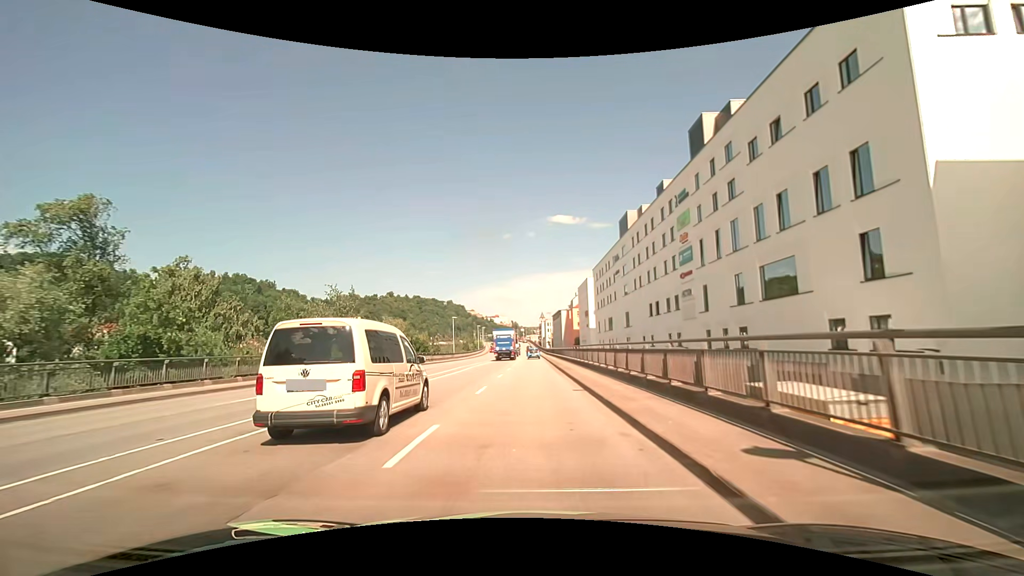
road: primary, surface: asphalt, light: Day
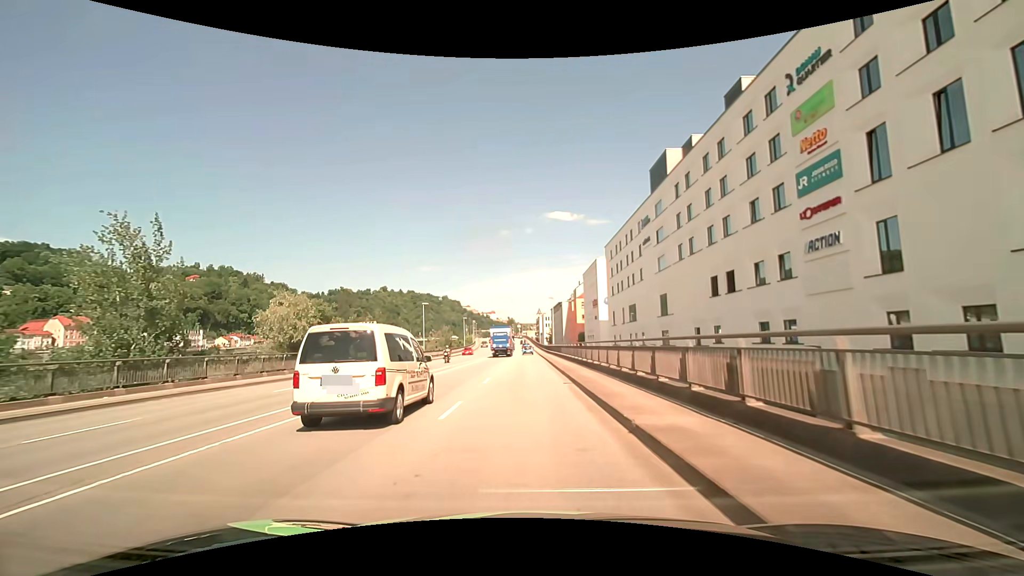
(+0.1, +23.3) m; +1°
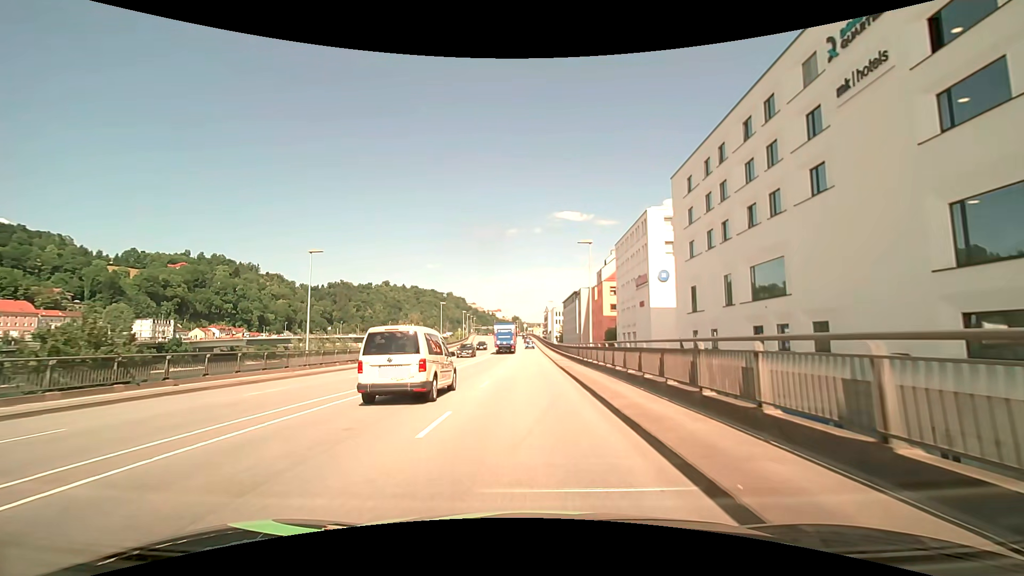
(-0.3, +38.3) m; -1°
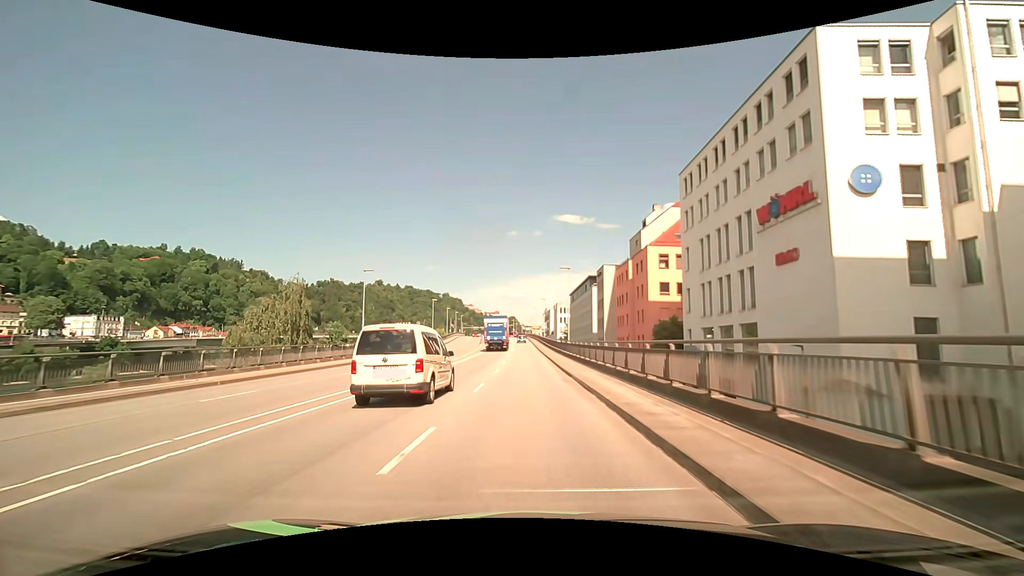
(+0.1, +38.1) m; +1°
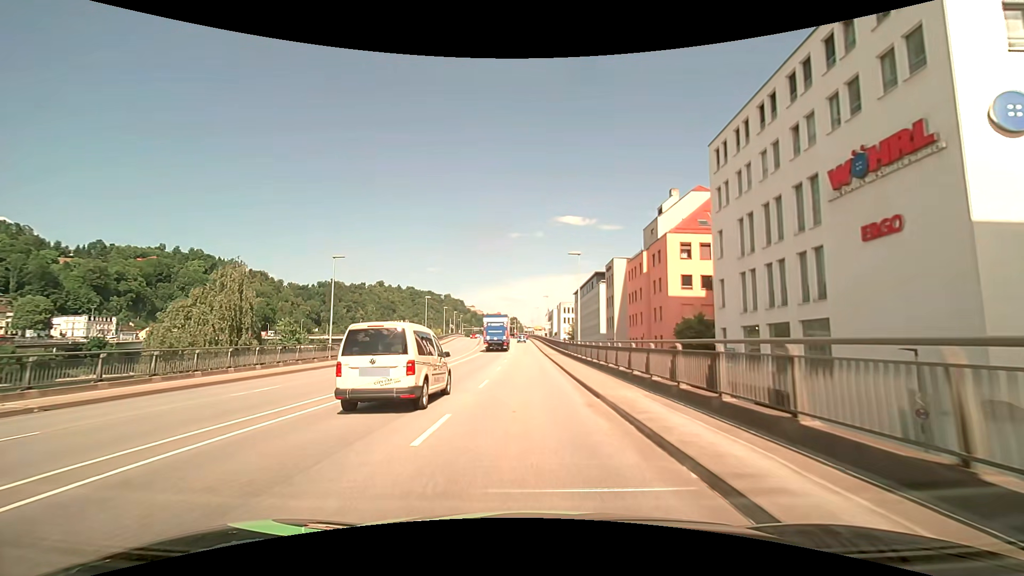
(0.0, +7.6) m; -1°
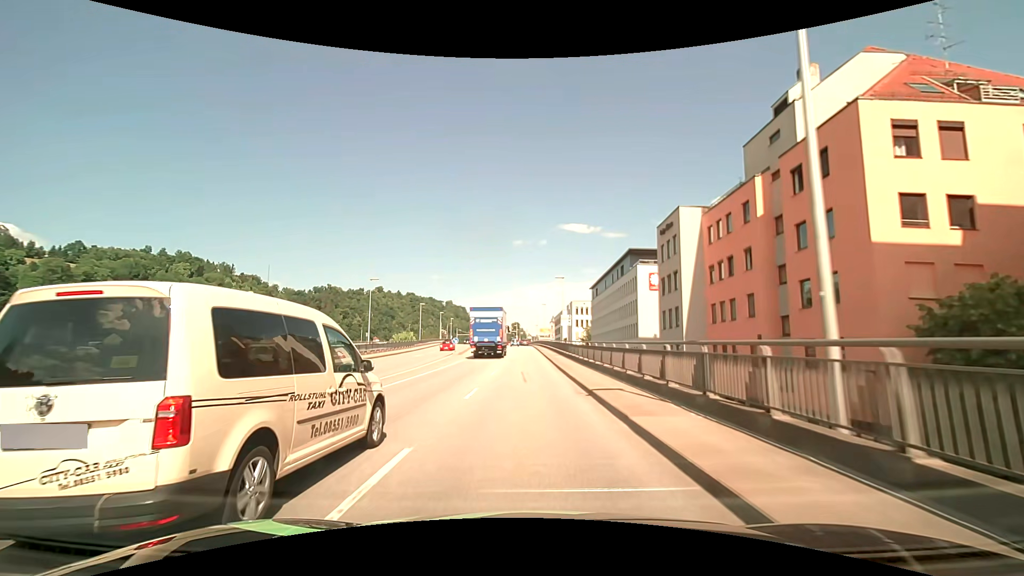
(0.0, +30.2) m; 0°
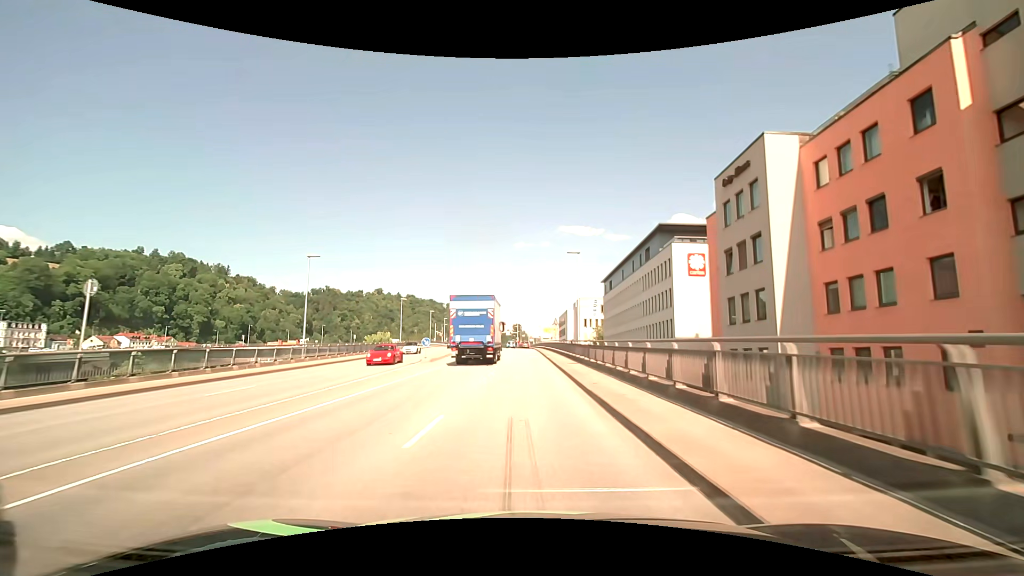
(0.0, +15.0) m; 0°
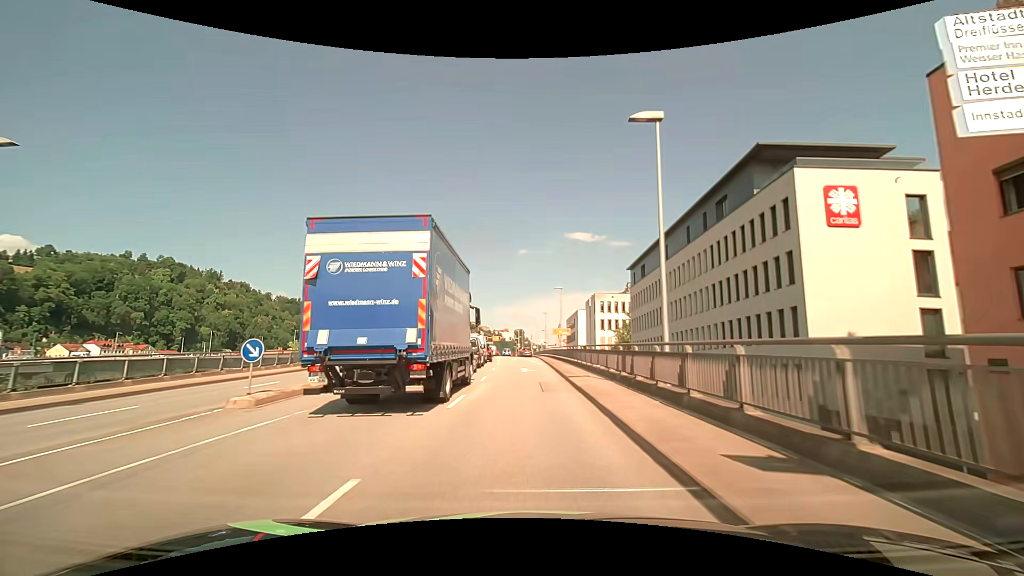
(-0.1, +22.5) m; 0°
